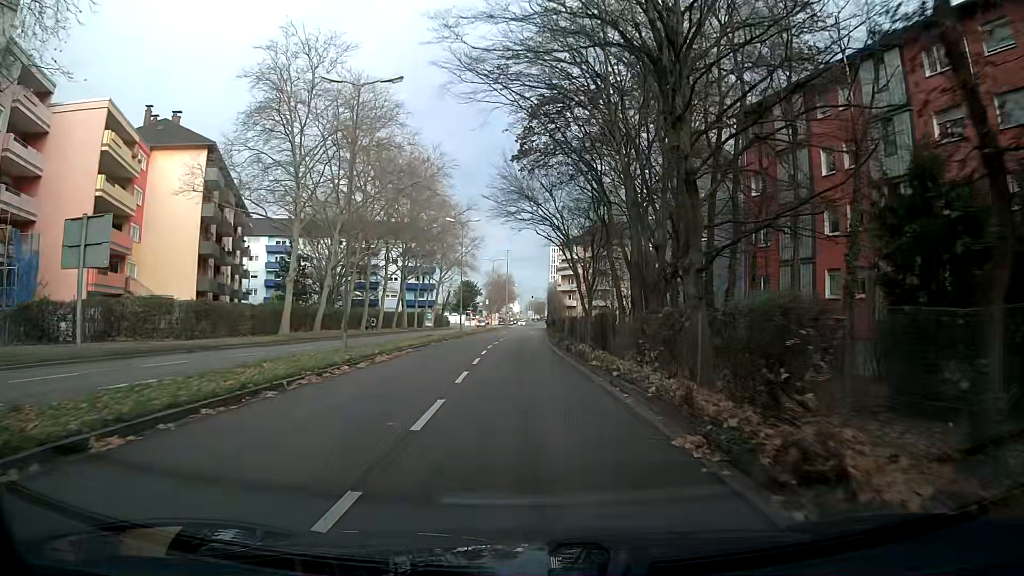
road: secondary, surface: asphalt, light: Day
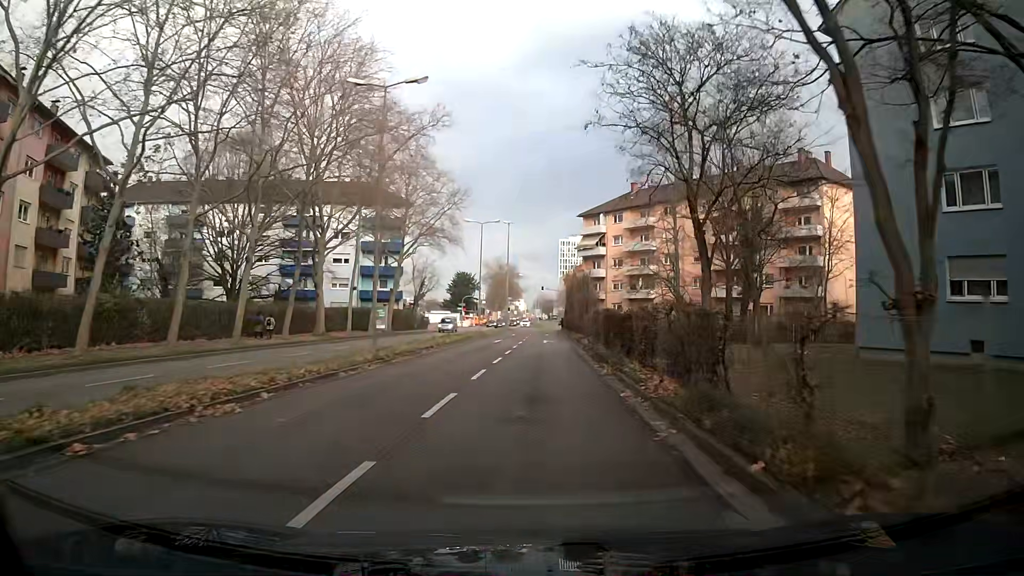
(-0.5, +35.0) m; 0°
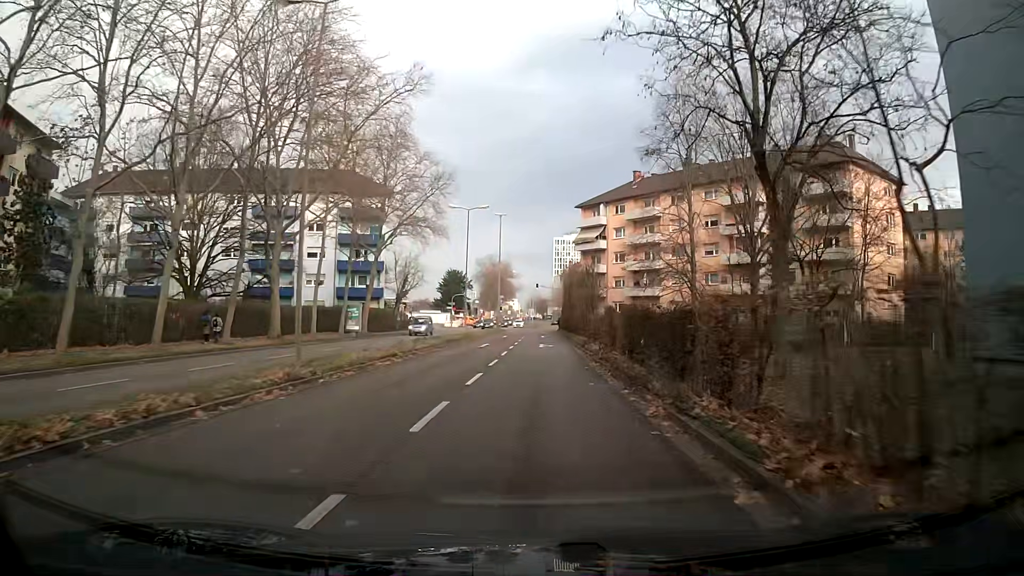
(+0.1, +7.2) m; +1°
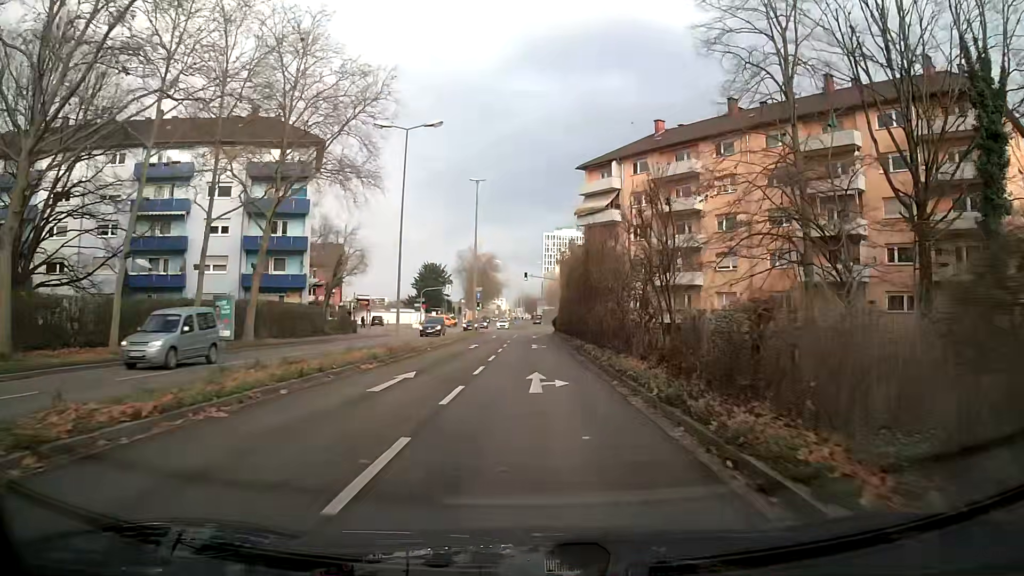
(+0.1, +21.5) m; 0°
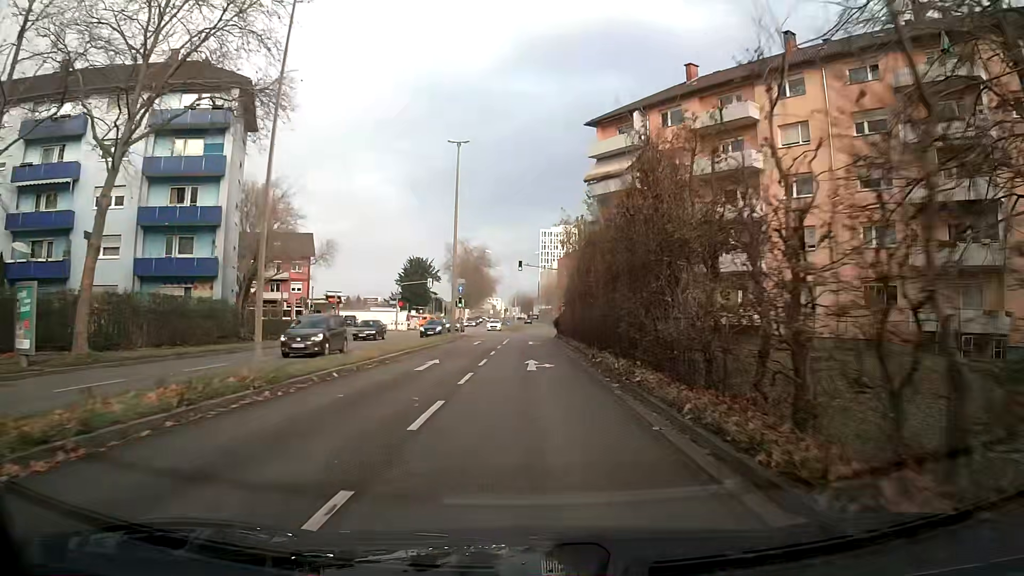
(0.0, +14.3) m; 0°
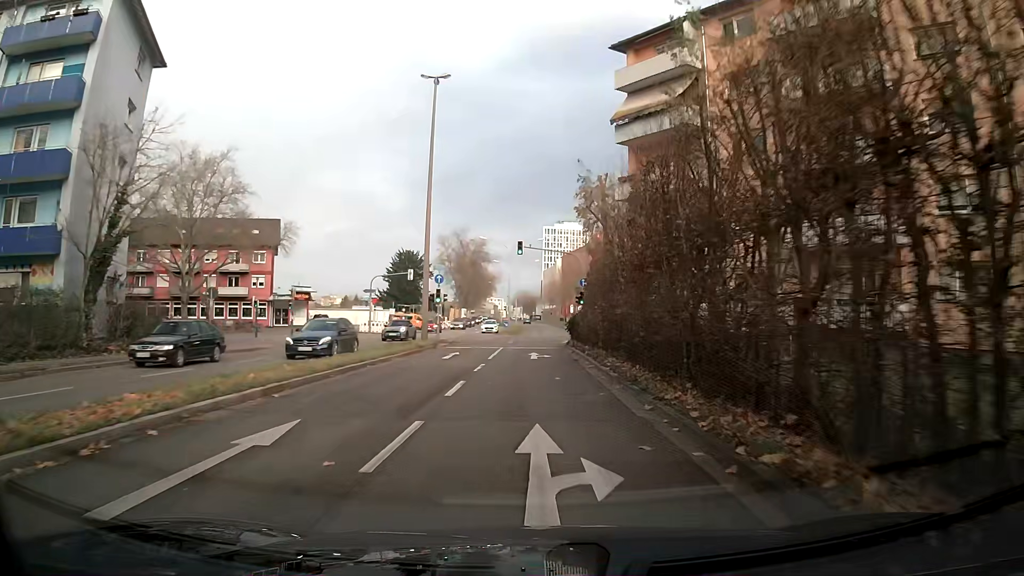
(0.0, +14.4) m; 0°
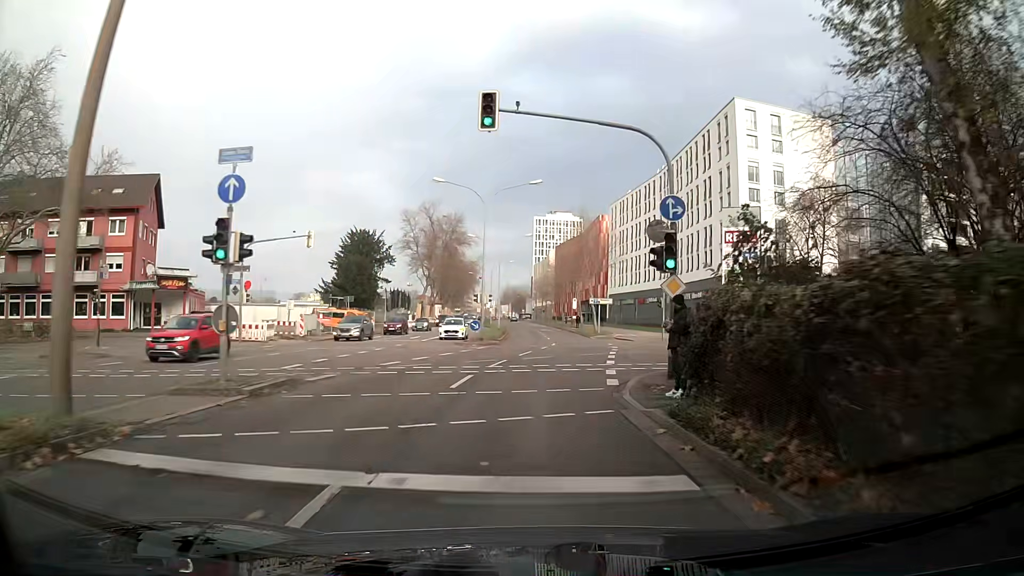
(+0.1, +28.4) m; +2°
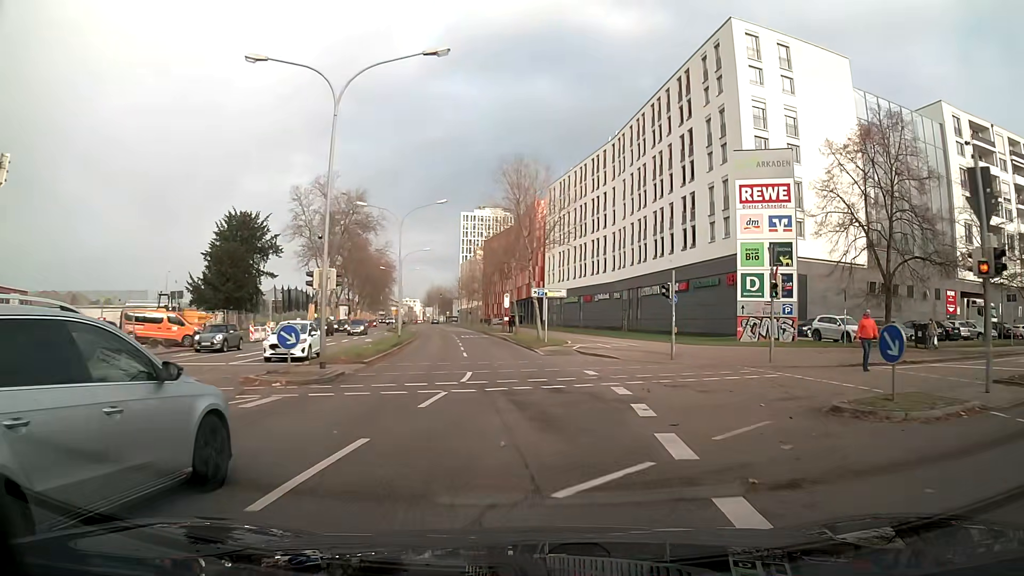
(+1.0, +20.9) m; +5°
